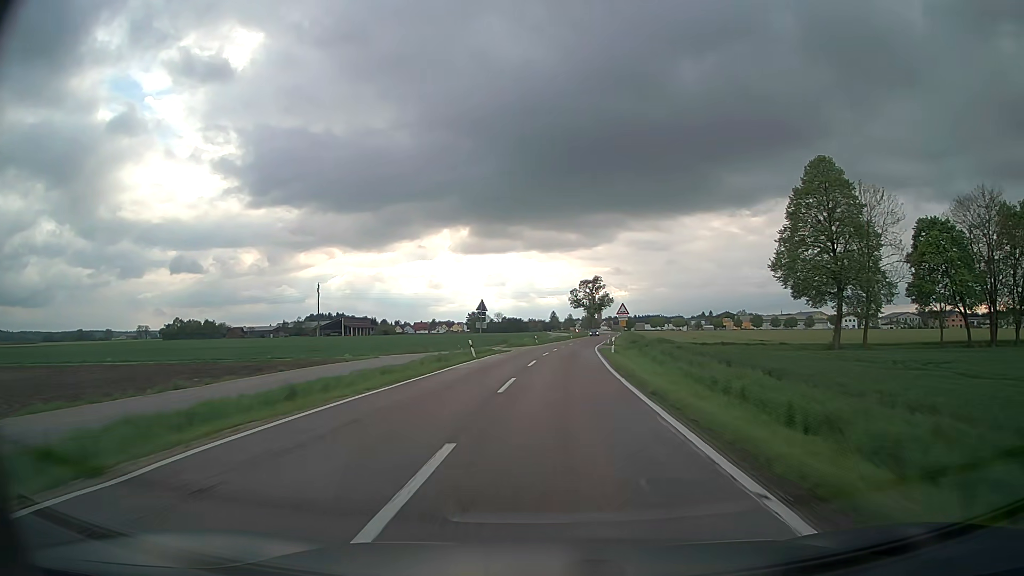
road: secondary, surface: asphalt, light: Day
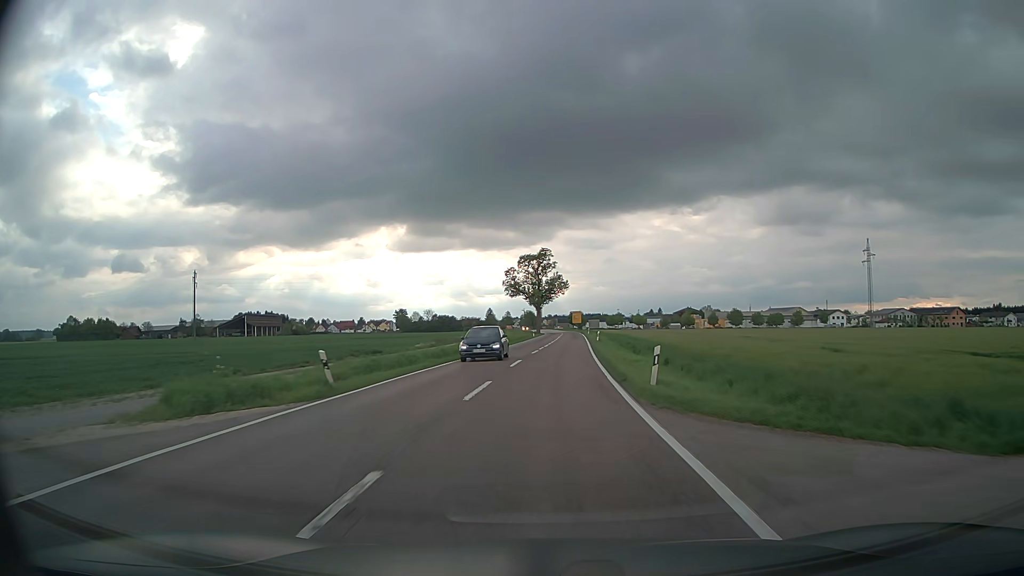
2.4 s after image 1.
(+2.9, +55.7) m; +5°
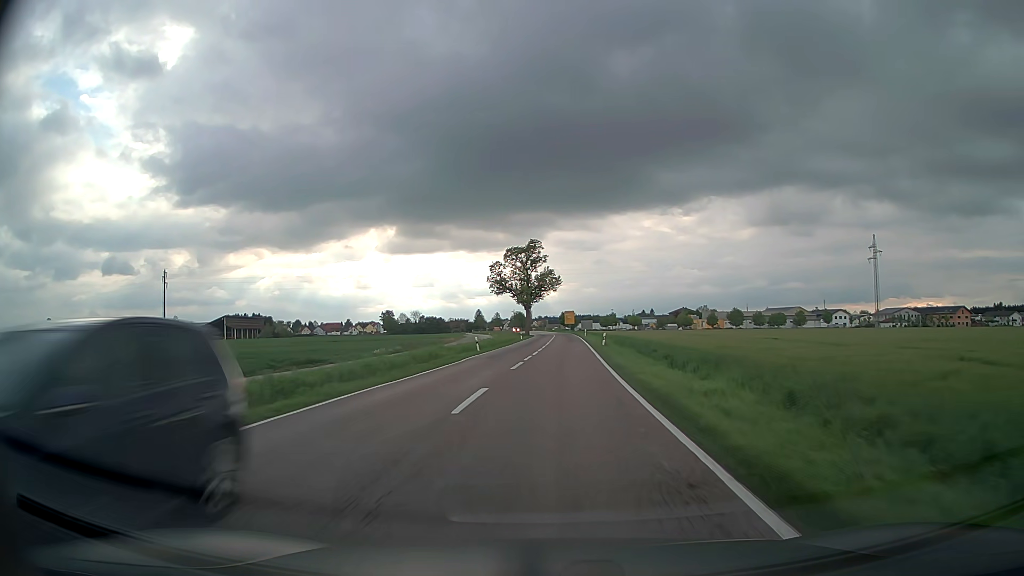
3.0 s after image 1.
(+0.2, +13.0) m; +1°
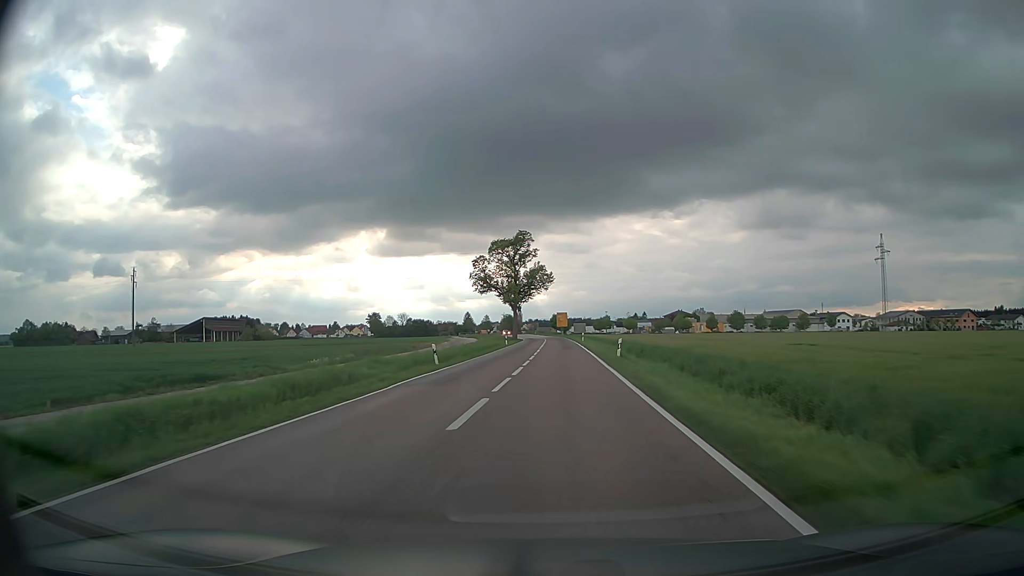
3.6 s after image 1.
(+0.1, +12.6) m; +1°
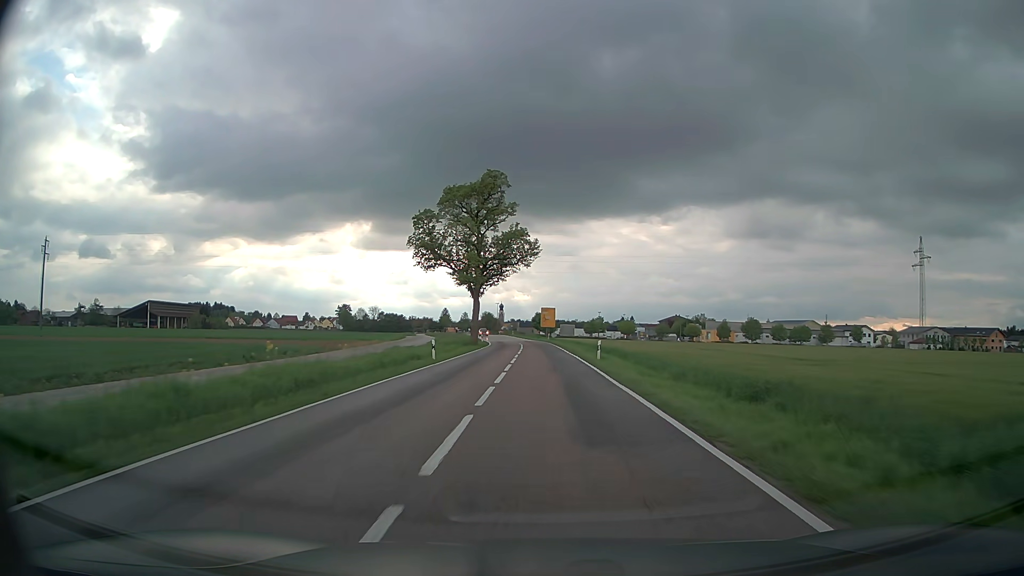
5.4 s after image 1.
(+0.5, +35.2) m; +1°
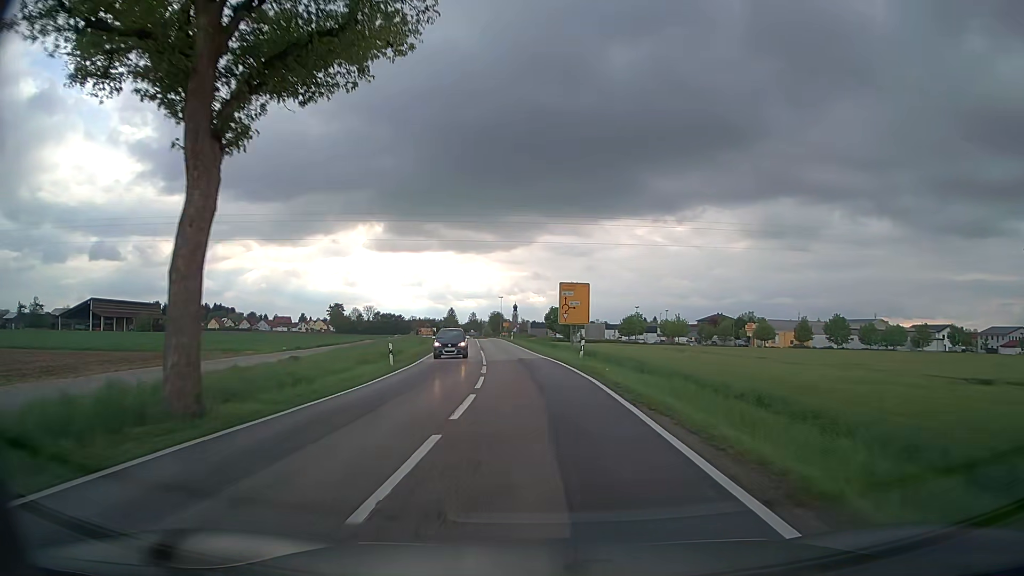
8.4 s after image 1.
(-0.2, +50.4) m; -1°
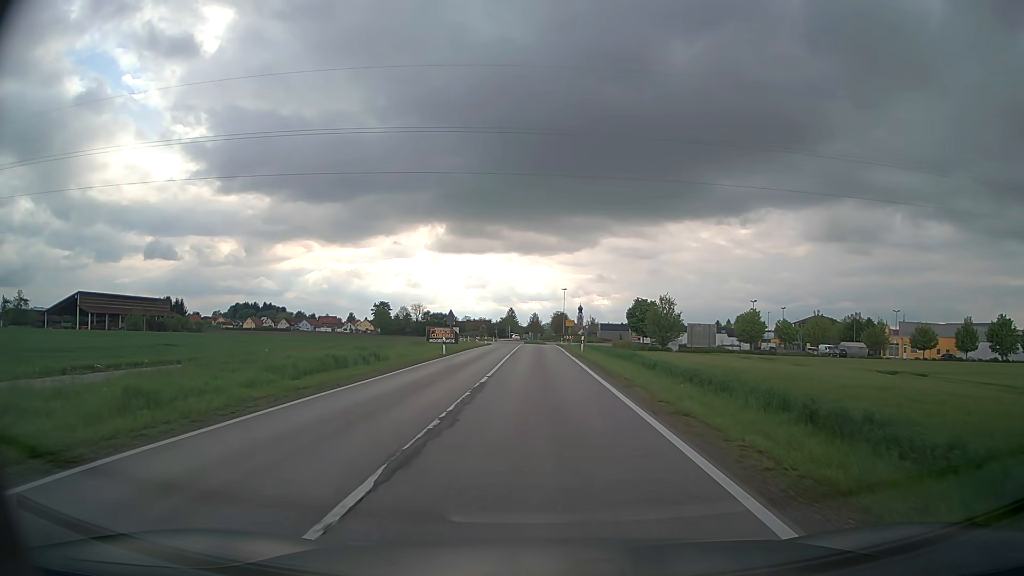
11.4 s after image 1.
(-2.1, +40.5) m; -6°
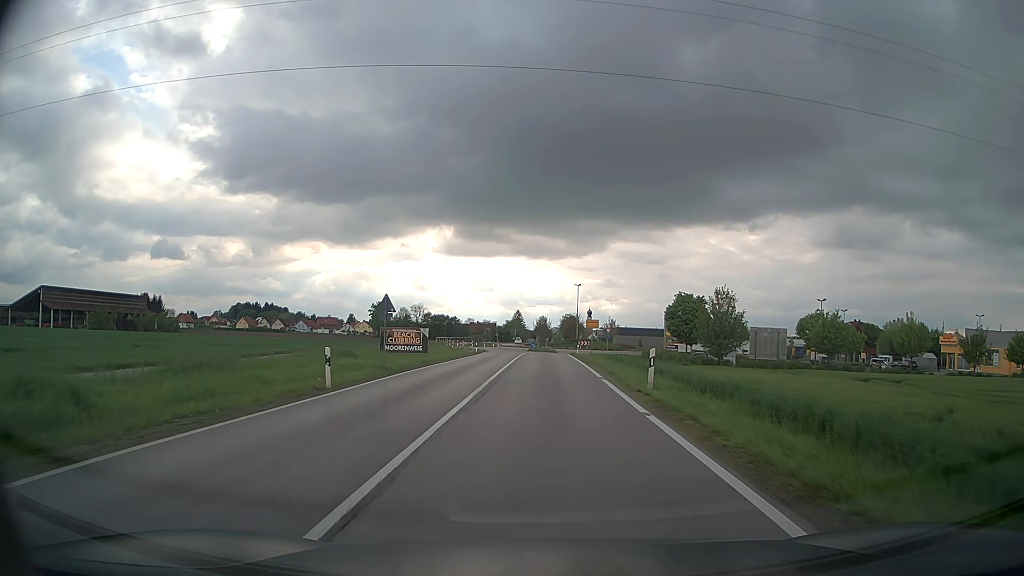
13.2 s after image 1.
(-0.1, +22.8) m; -1°
(0, +10) (0, +20) (0, +30) (0, +40) (0, +50) (0, +60) (0, +70) (+2, +80) (+7, +89) (+14, +96) m
